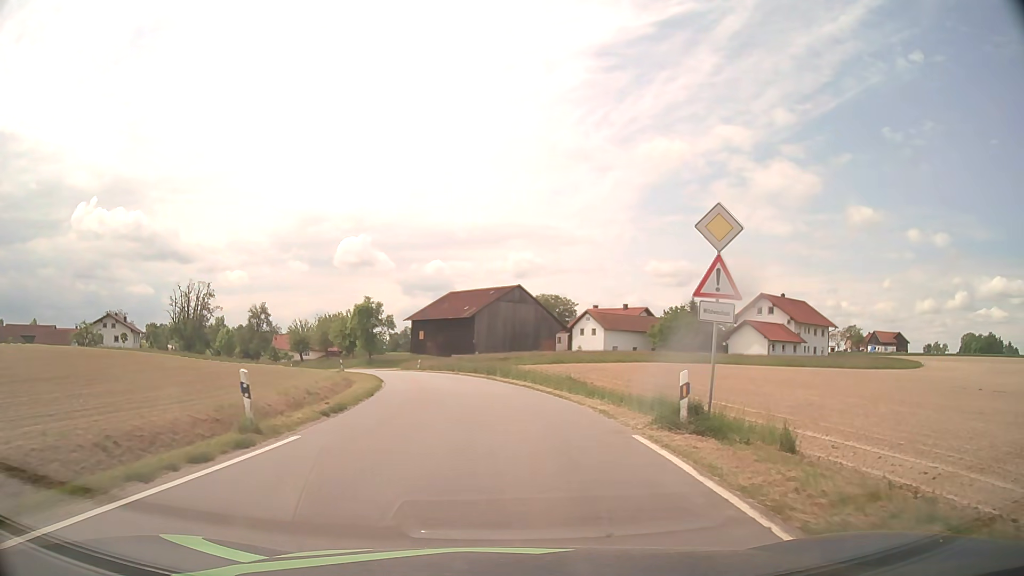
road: tertiary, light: Day
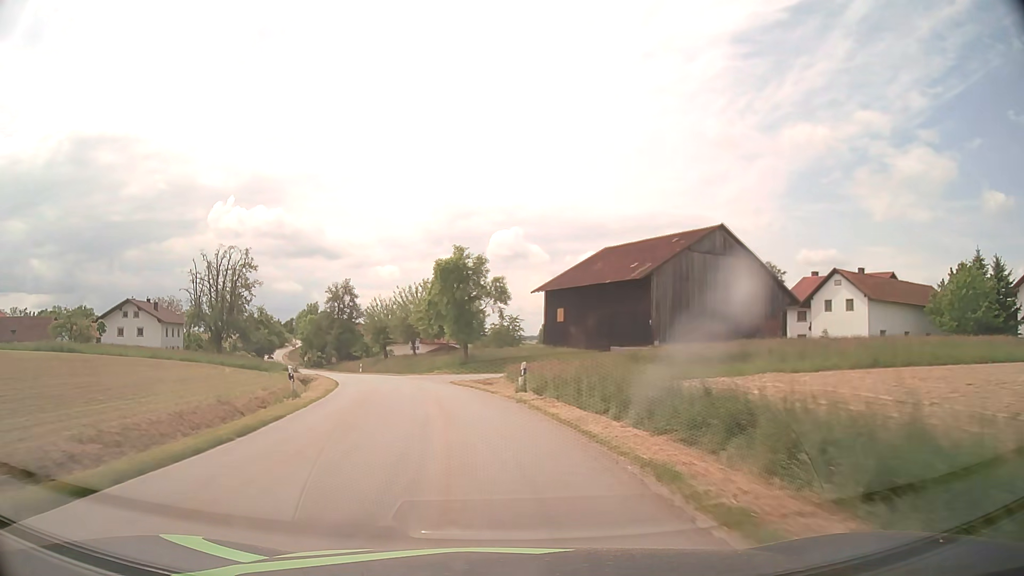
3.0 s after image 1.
(-2.7, +40.2) m; -12°
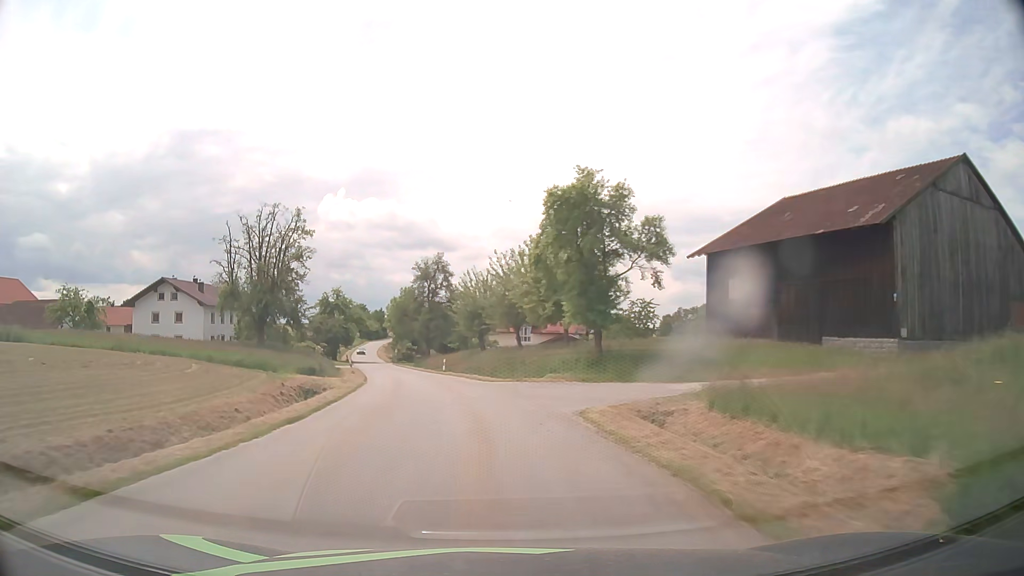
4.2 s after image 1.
(-1.7, +20.6) m; -10°
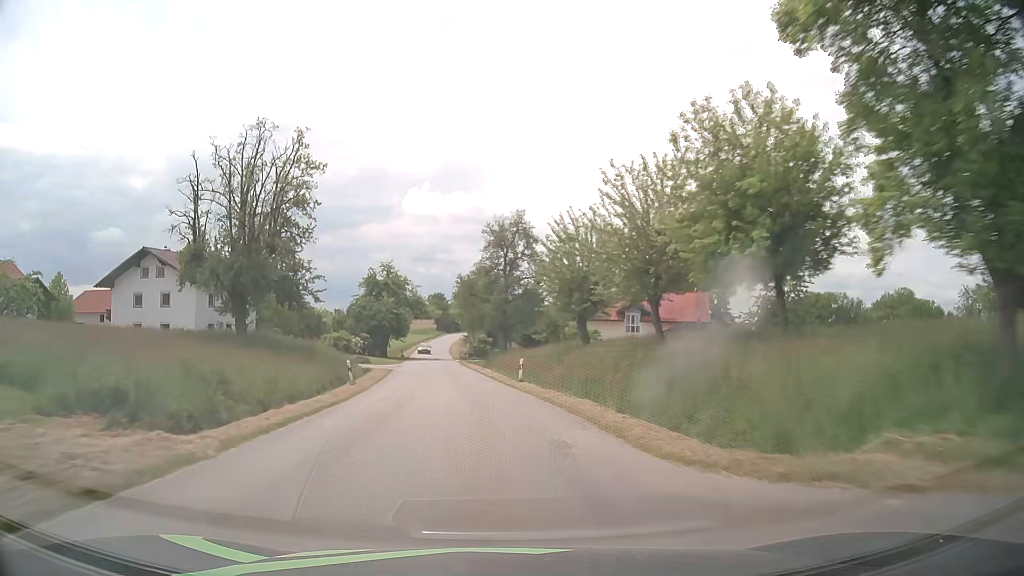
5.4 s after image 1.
(-1.6, +22.9) m; -7°
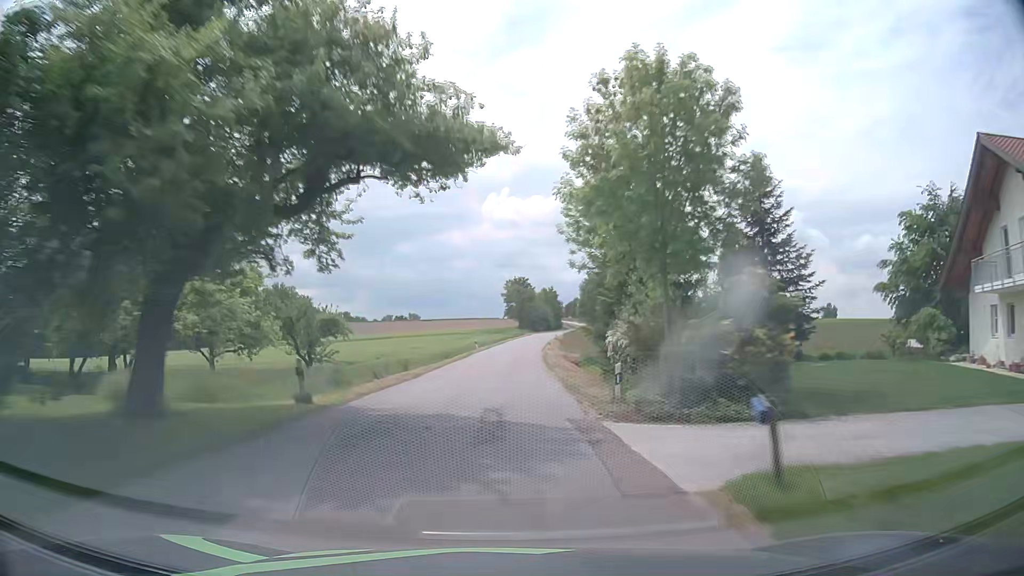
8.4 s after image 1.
(-6.4, +64.5) m; -8°
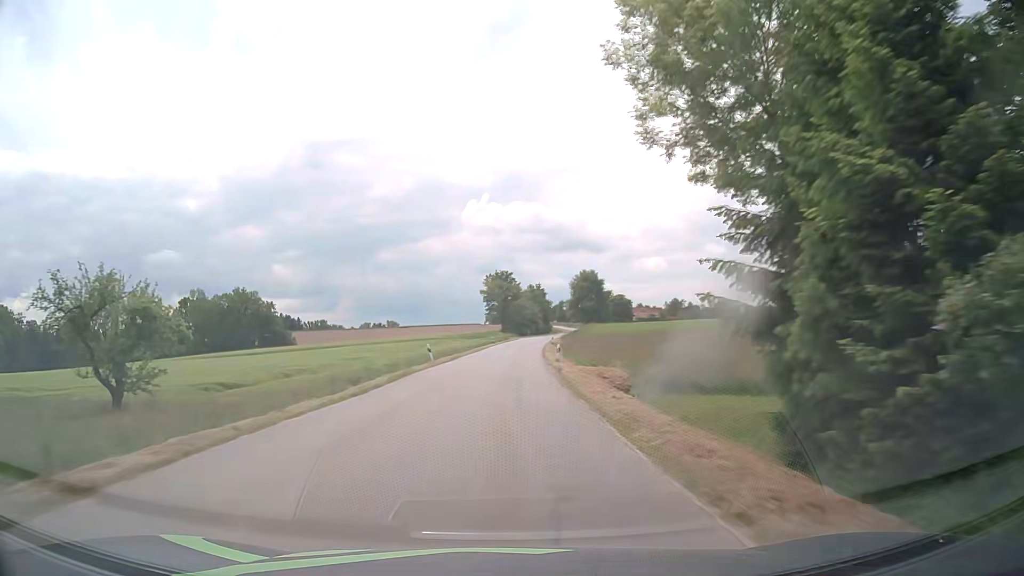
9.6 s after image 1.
(+0.2, +27.1) m; +1°
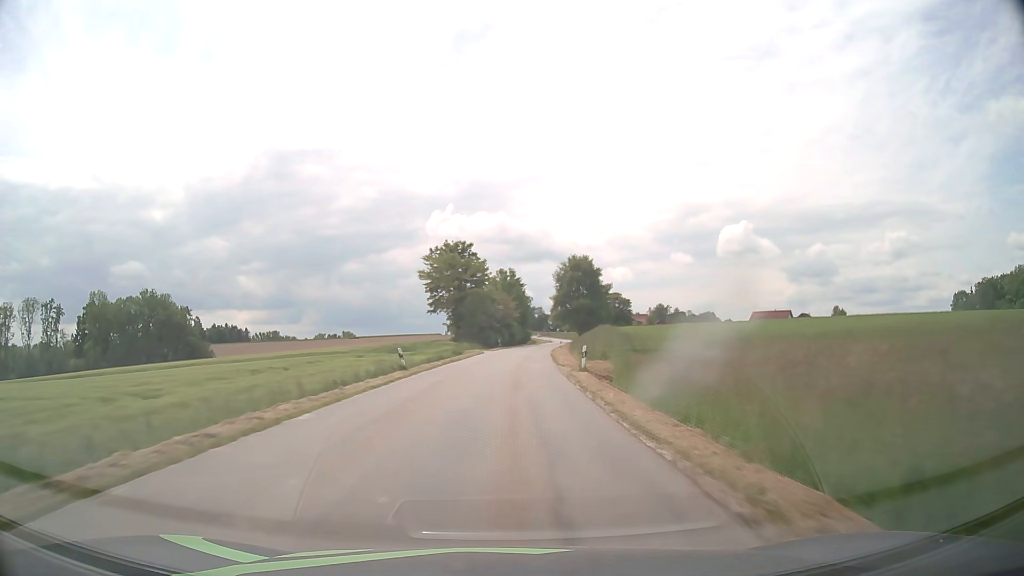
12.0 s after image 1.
(+0.9, +54.5) m; +3°
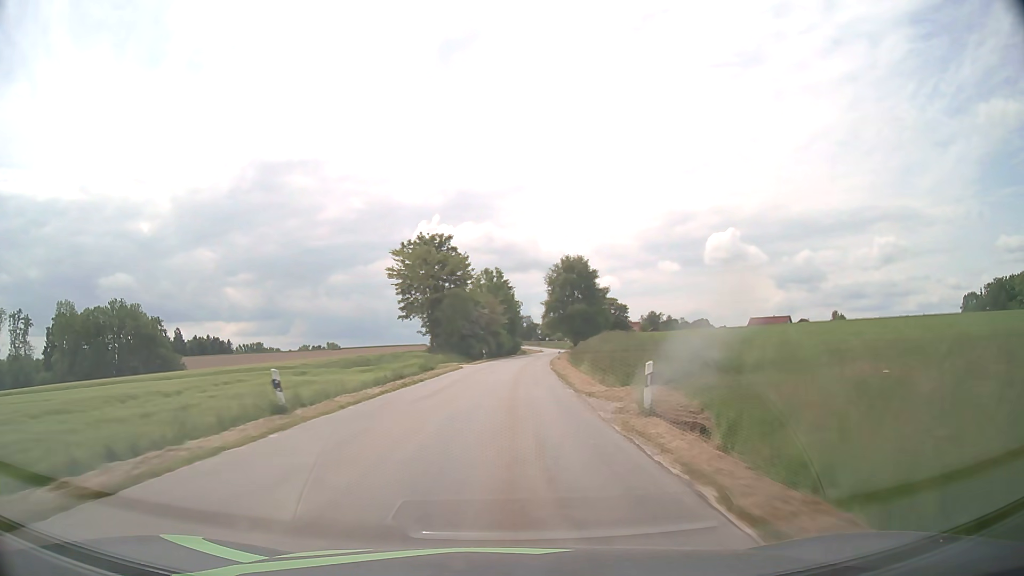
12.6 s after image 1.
(+0.1, +13.7) m; +1°
(0, +10) (0, +20) (+1, +30) (+1, +40) (+2, +50) (+2, +60) (+3, +70) (+4, +80) (+5, +90) (+6, +100) m
